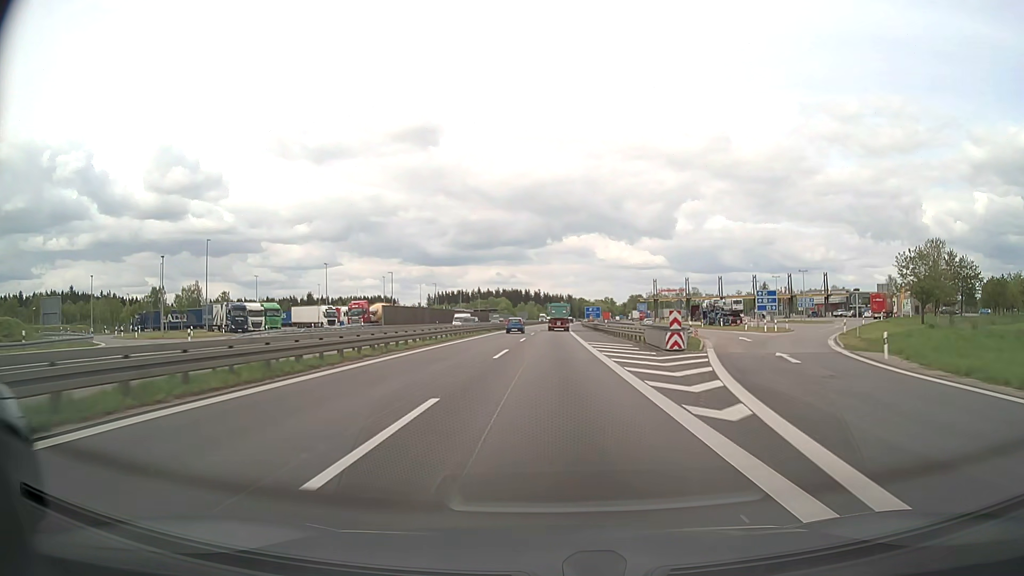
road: motorway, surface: asphalt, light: Day
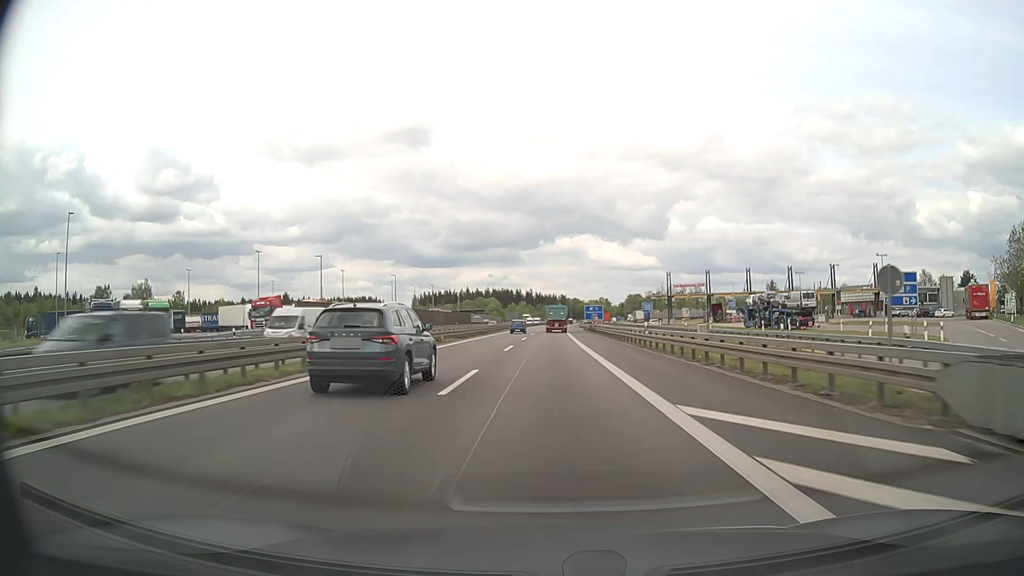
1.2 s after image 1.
(+0.1, +29.4) m; +1°
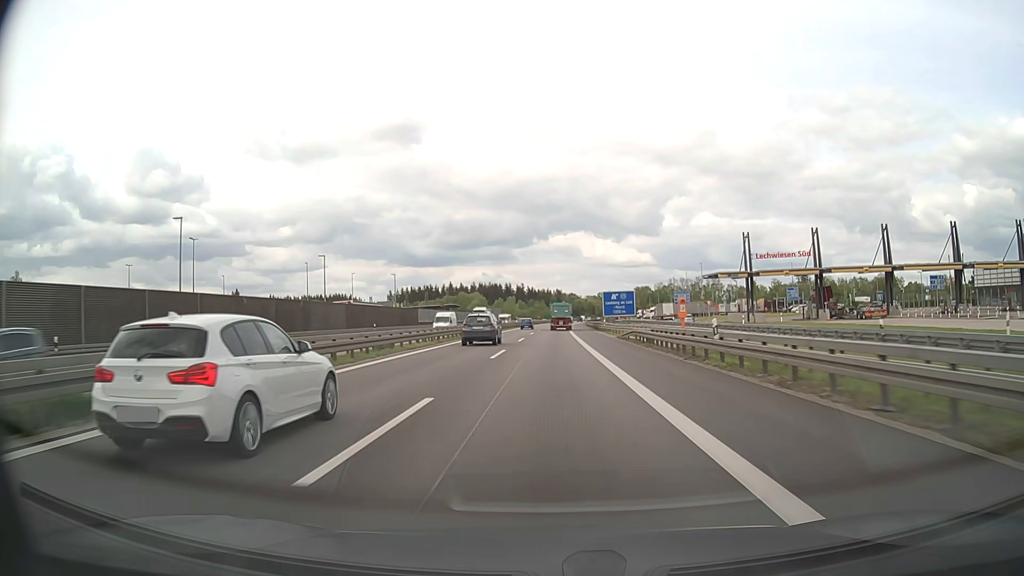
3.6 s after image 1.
(+0.4, +61.3) m; +1°
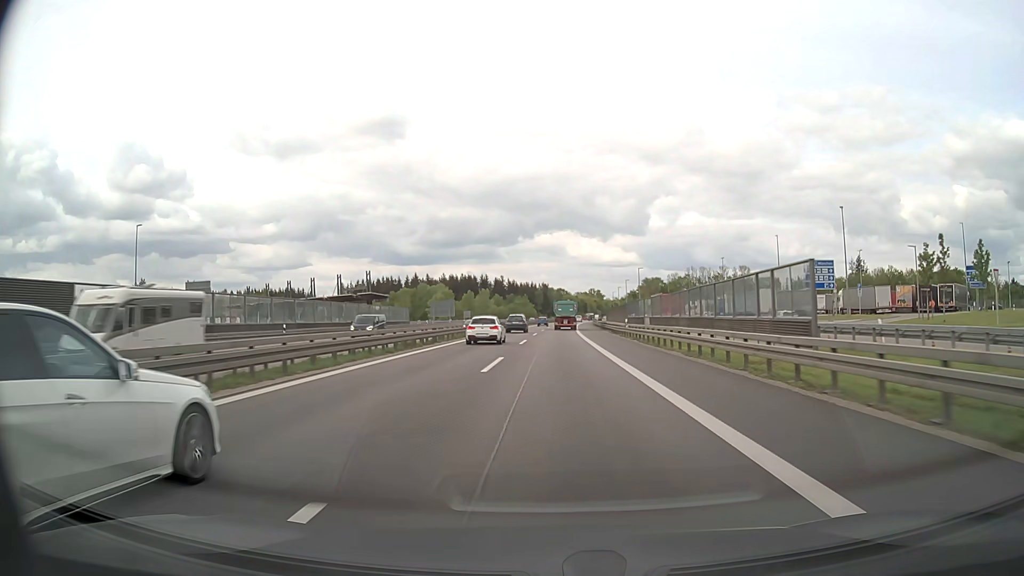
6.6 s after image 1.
(+0.4, +79.3) m; +1°
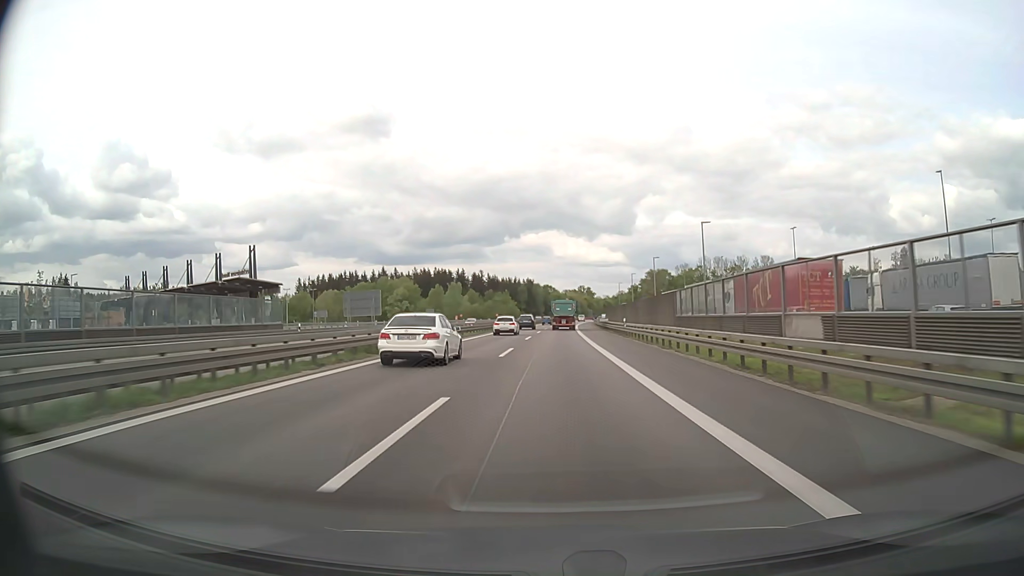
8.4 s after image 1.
(+0.5, +47.8) m; +1°
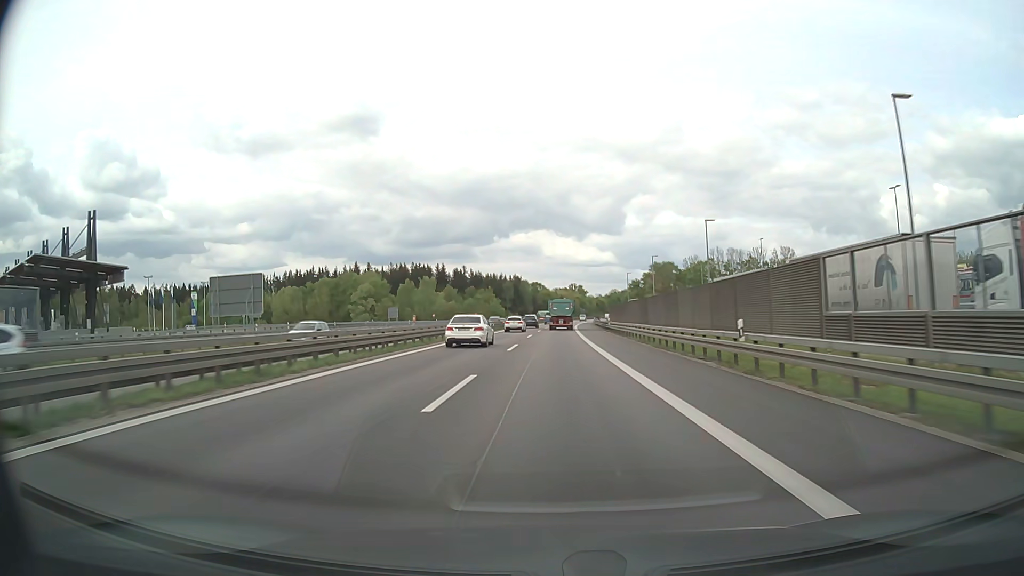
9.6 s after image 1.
(+0.2, +31.8) m; +1°
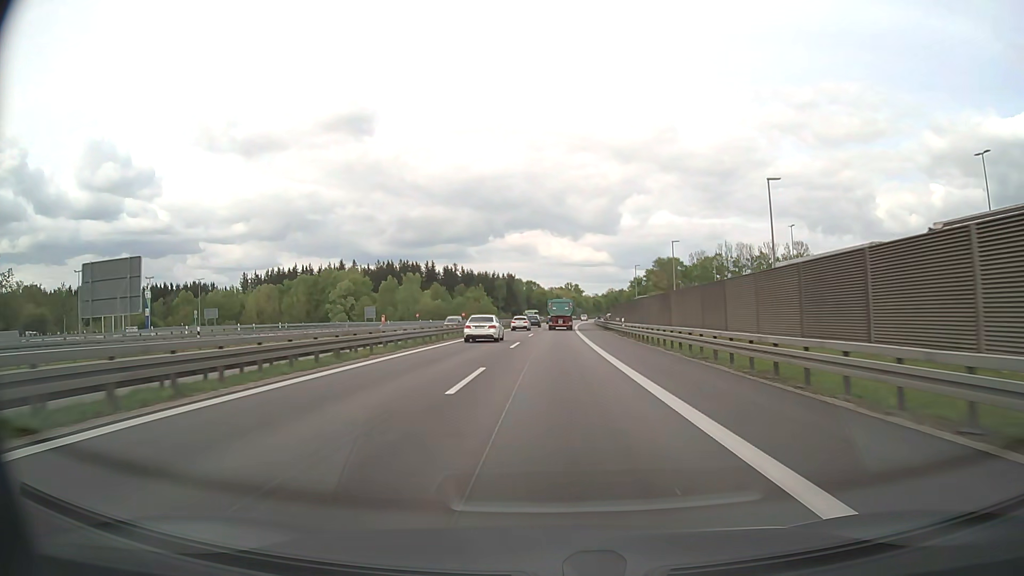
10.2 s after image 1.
(+0.1, +15.8) m; 0°
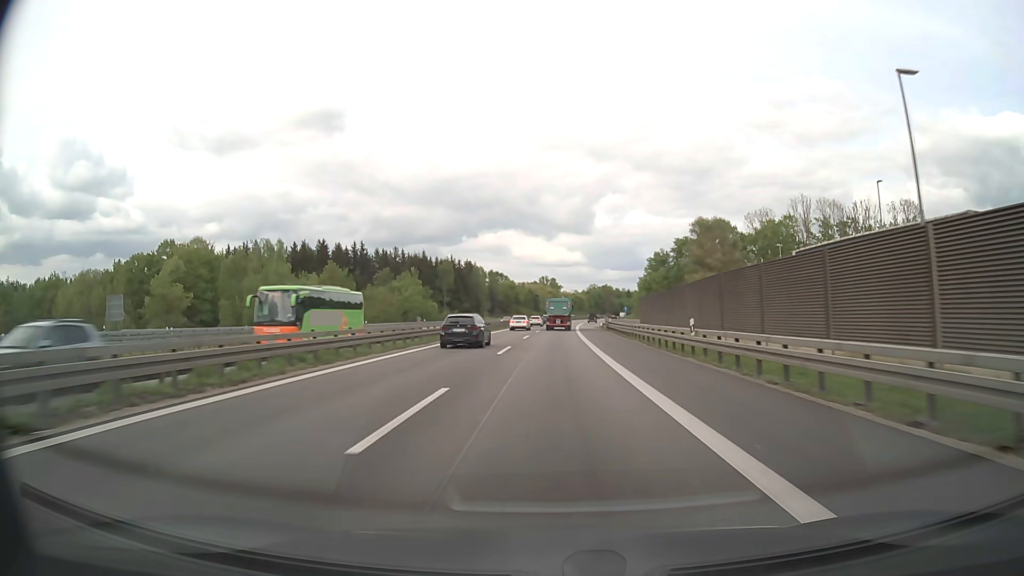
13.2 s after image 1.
(+1.5, +77.6) m; +2°
(0, +10) (0, +20) (0, +30) (0, +40) (+1, +50) (+1, +60) (+1, +70) (+2, +80) (+2, +90) (+3, +100) m
